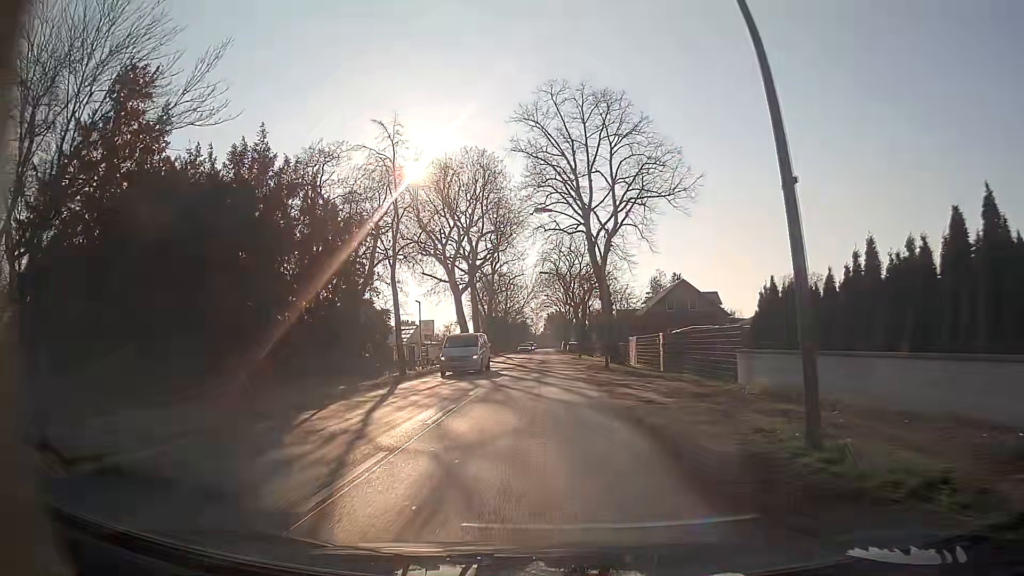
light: Day
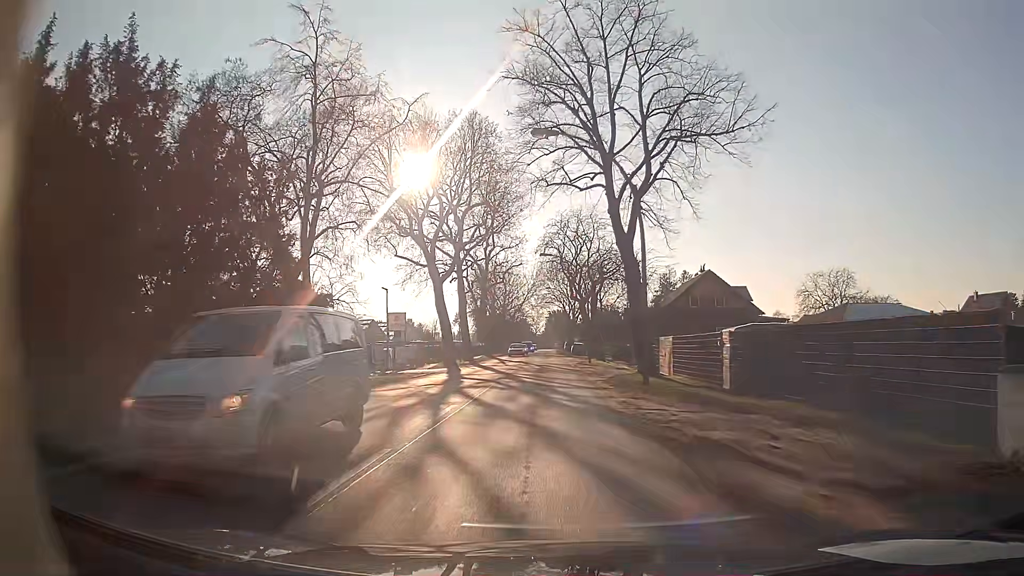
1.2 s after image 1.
(0.0, +12.4) m; 0°
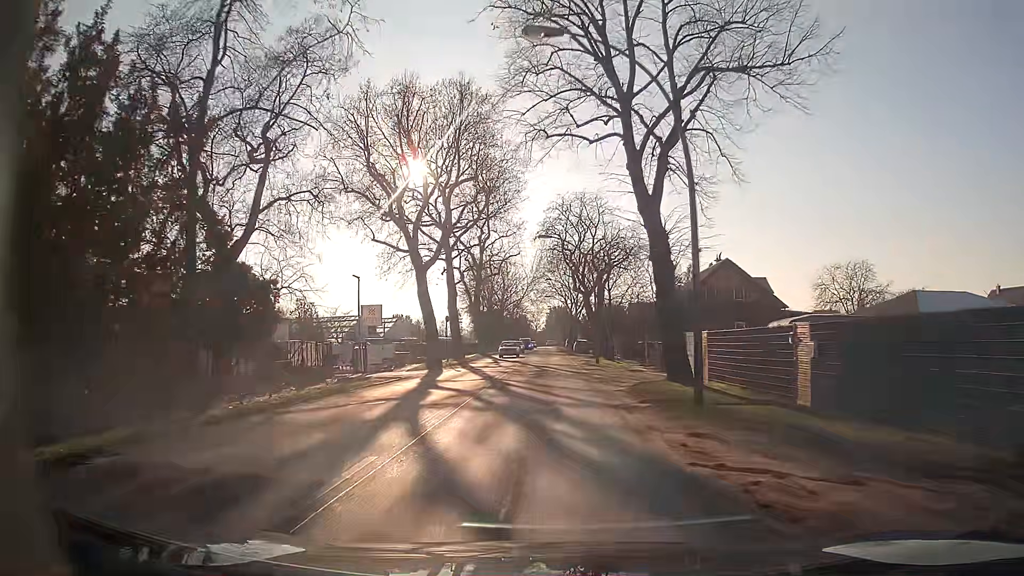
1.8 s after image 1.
(0.0, +6.9) m; 0°
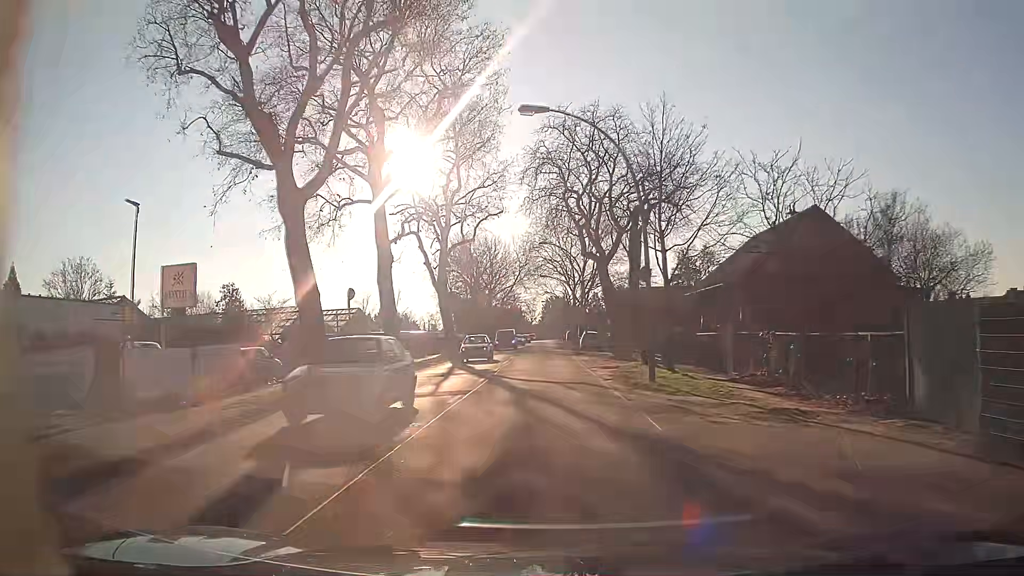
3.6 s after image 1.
(-0.2, +21.6) m; 0°
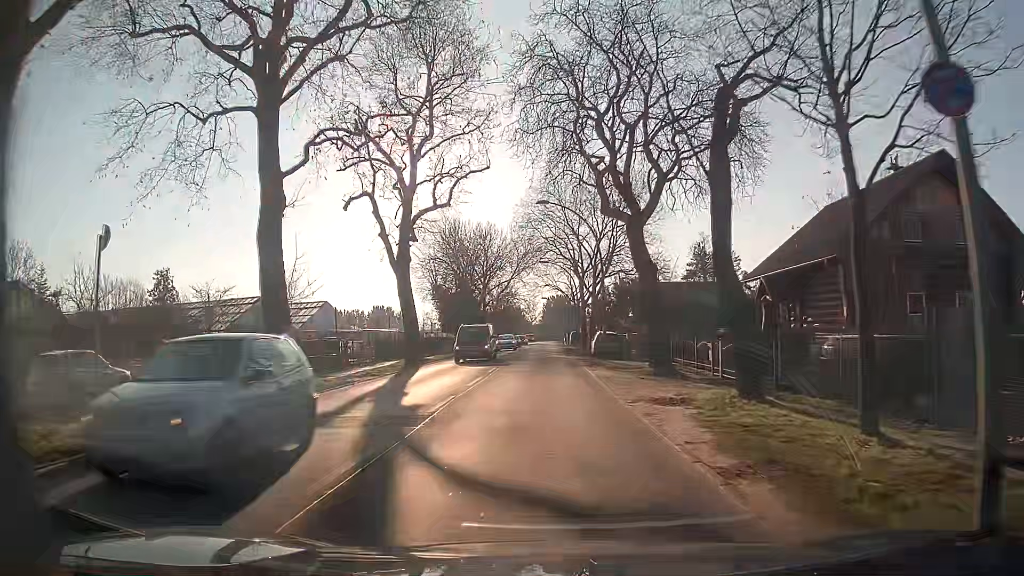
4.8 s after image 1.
(-0.1, +14.2) m; 0°
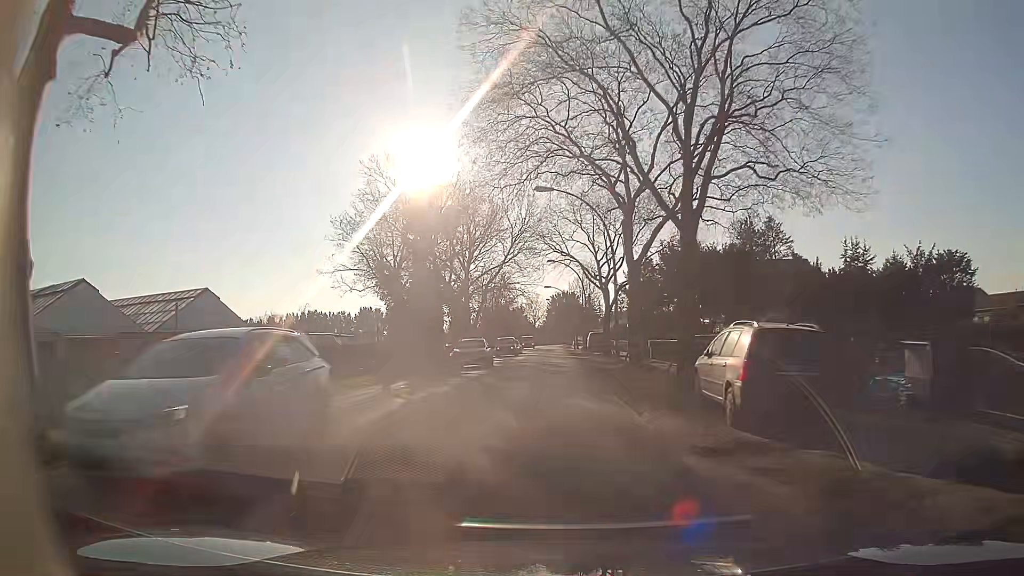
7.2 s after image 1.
(-0.1, +29.6) m; -1°
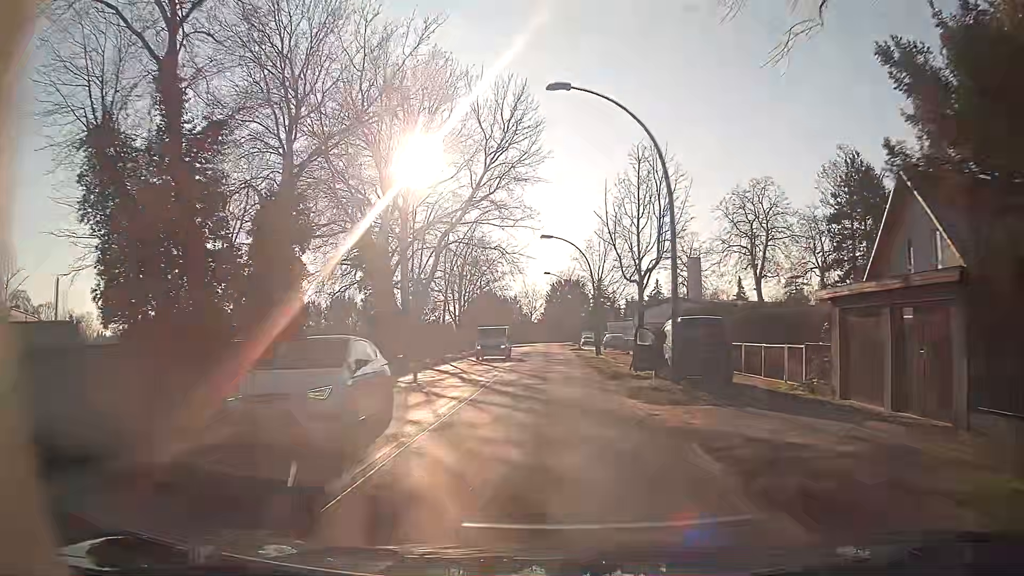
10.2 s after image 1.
(+0.1, +37.6) m; +1°
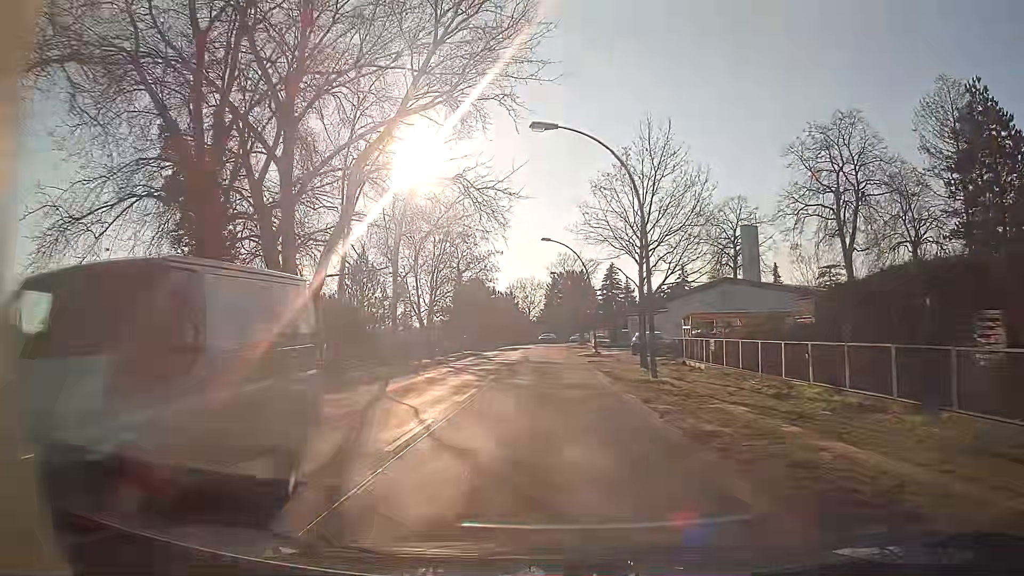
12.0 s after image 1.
(-0.1, +22.5) m; -1°
(0, +10) (0, +20) (0, +30) (0, +40) (0, +50) (0, +60) (0, +70) (0, +80) (+1, +90) (+2, +100) m
